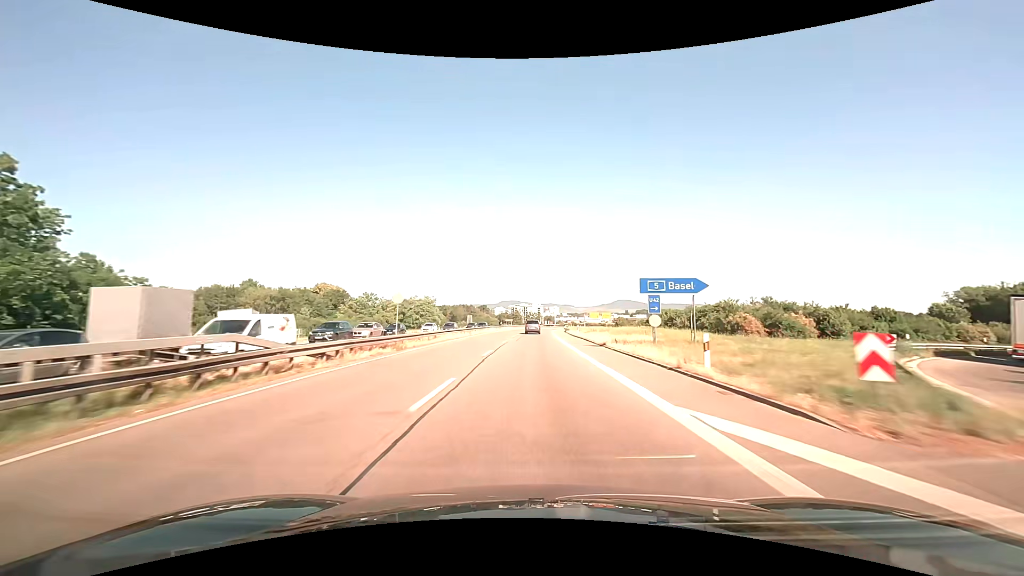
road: trunk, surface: asphalt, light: Day
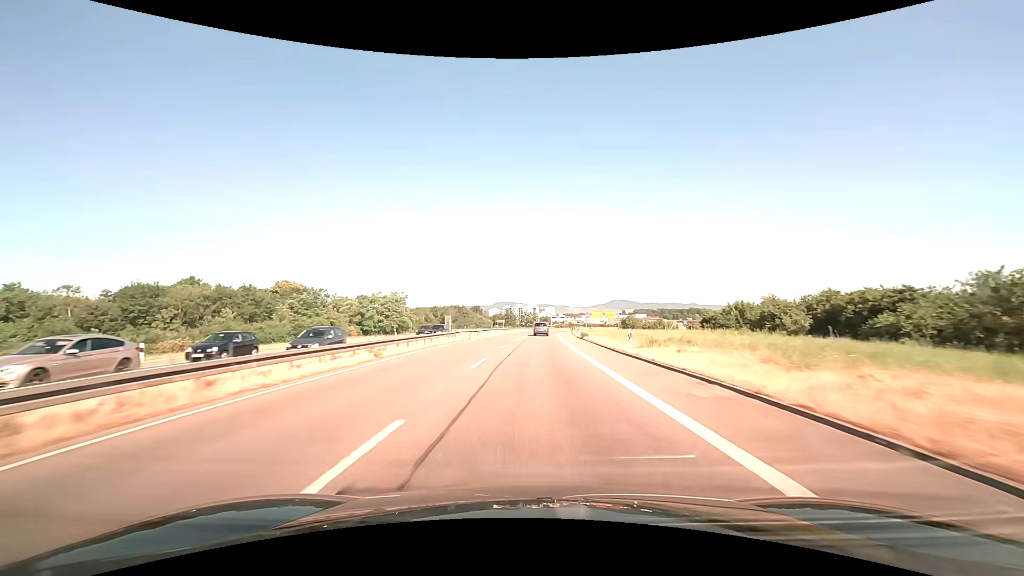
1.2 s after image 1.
(+0.1, +28.8) m; +1°
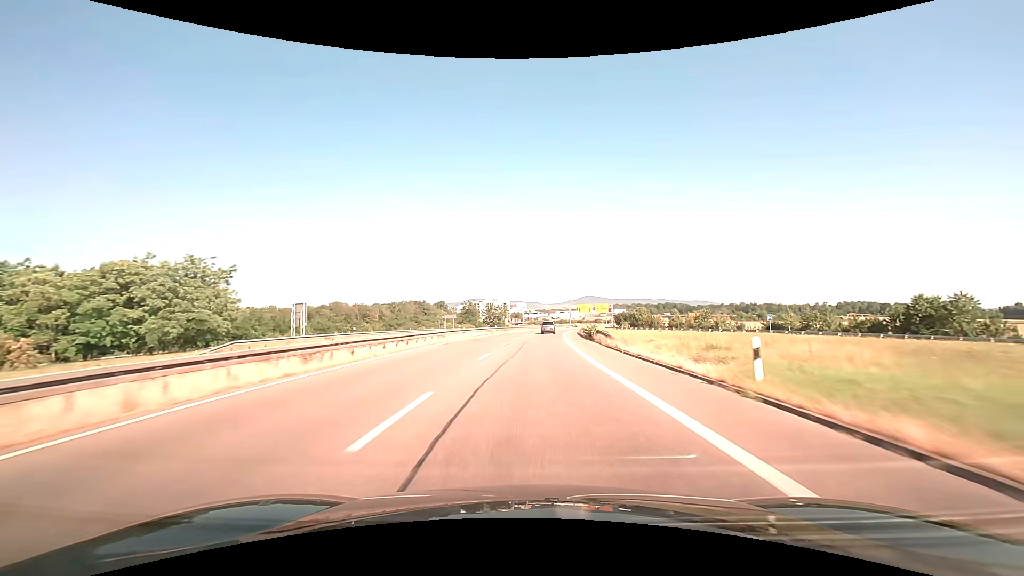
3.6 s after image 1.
(+1.3, +57.5) m; +3°
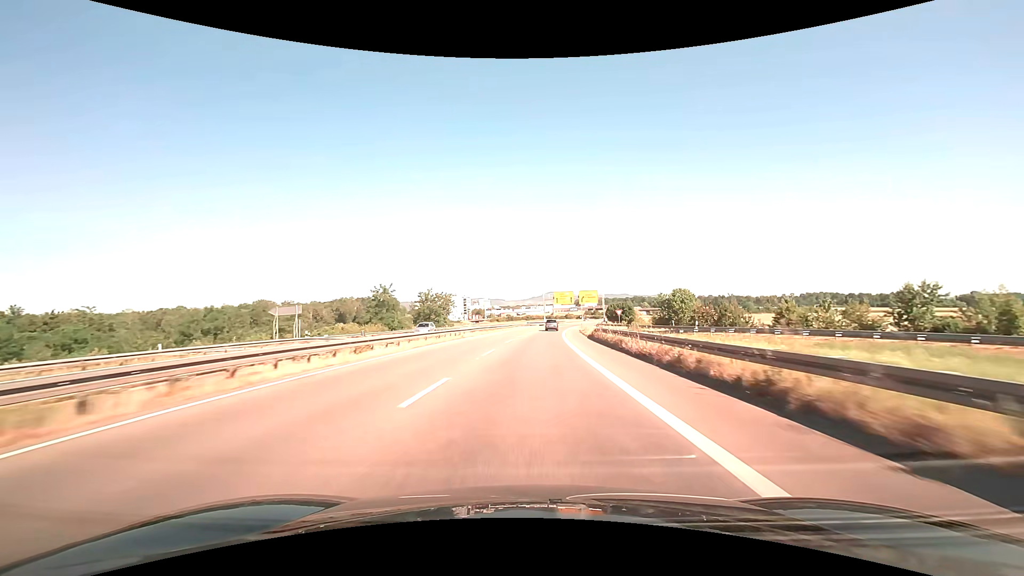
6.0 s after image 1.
(+2.0, +57.2) m; +4°
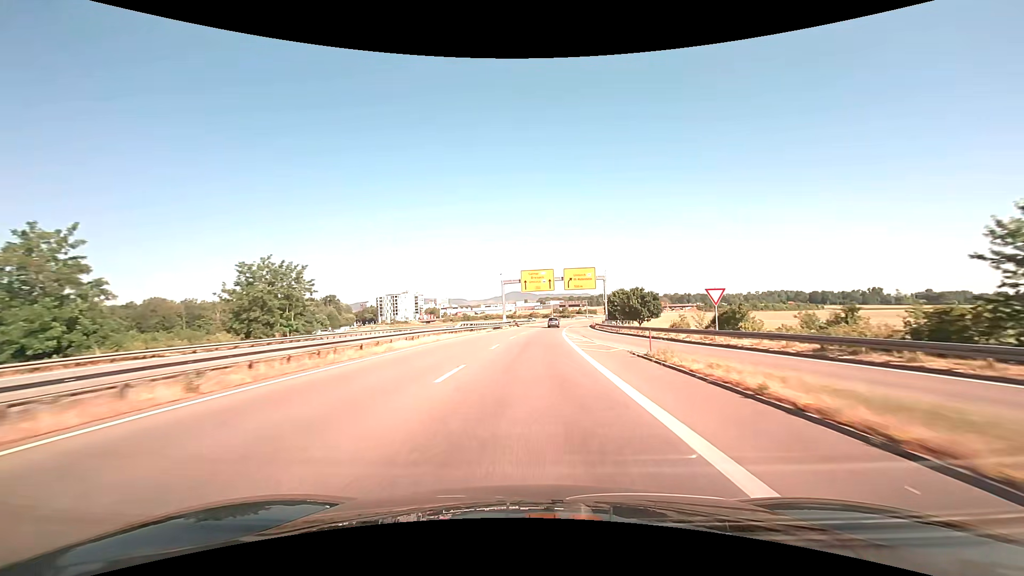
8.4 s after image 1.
(+2.2, +56.8) m; +4°
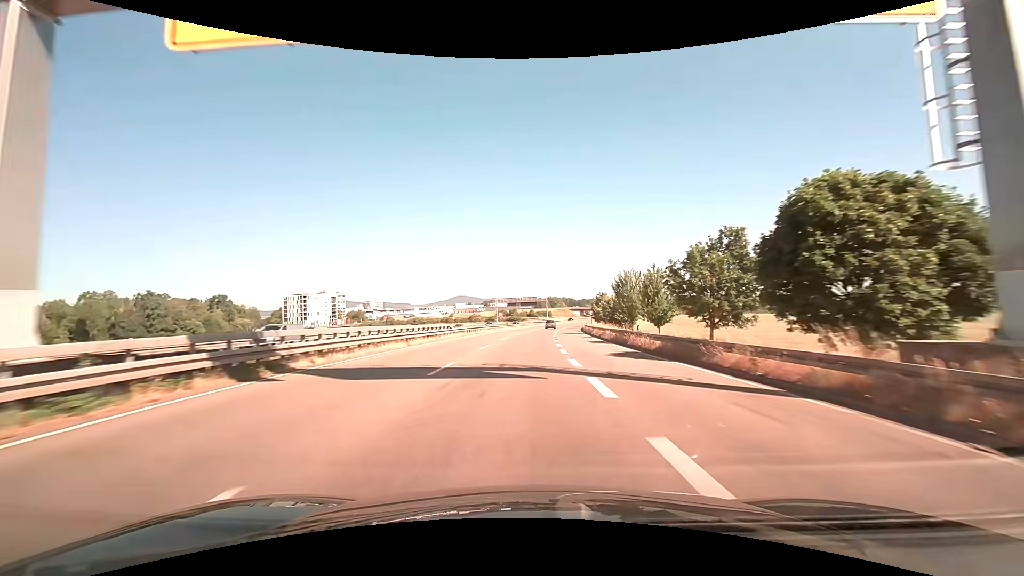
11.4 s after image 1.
(+3.5, +70.5) m; +6°
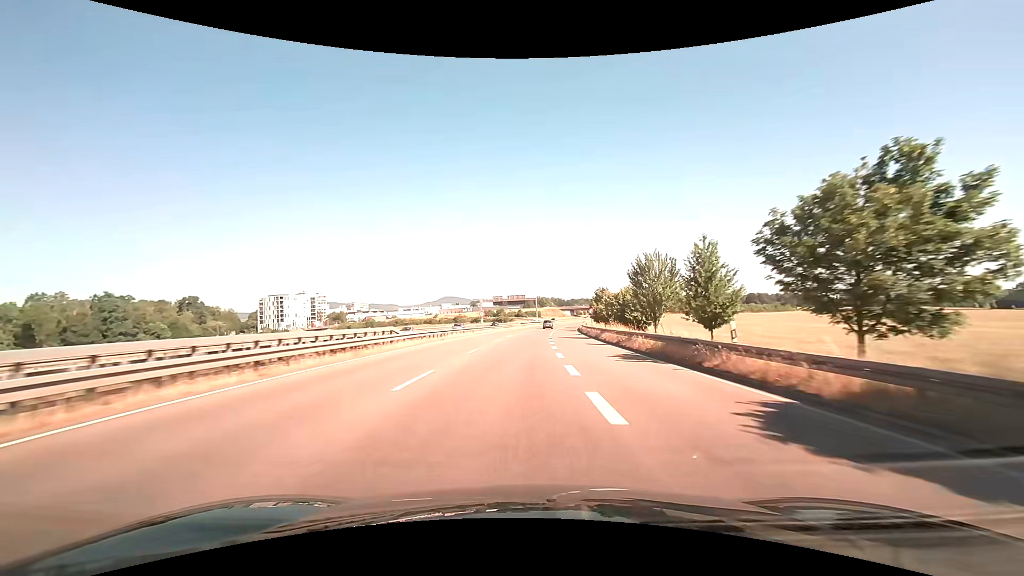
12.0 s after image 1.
(+0.2, +14.2) m; +1°
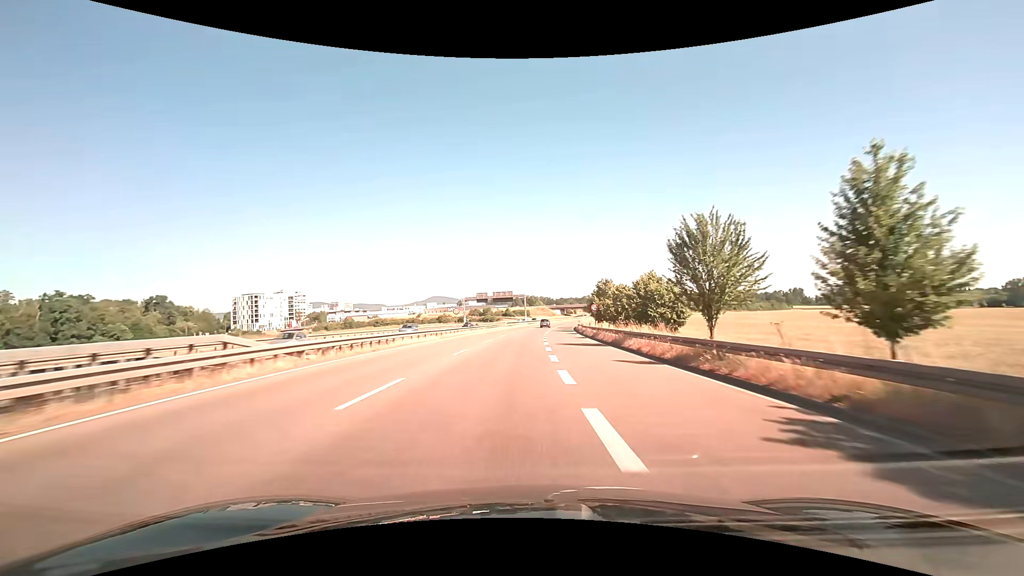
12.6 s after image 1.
(+0.2, +14.2) m; +2°
